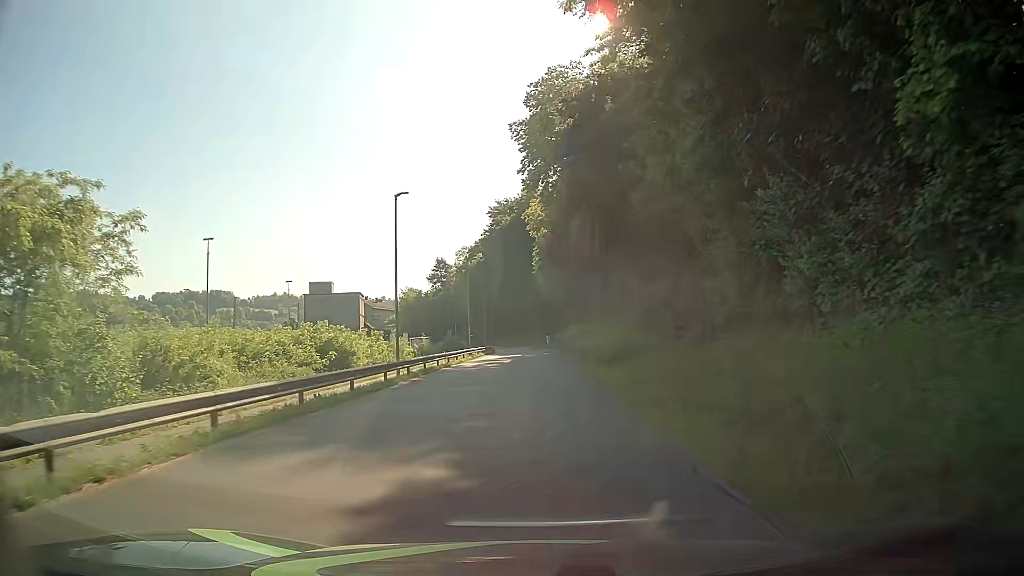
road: residential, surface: asphalt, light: Day
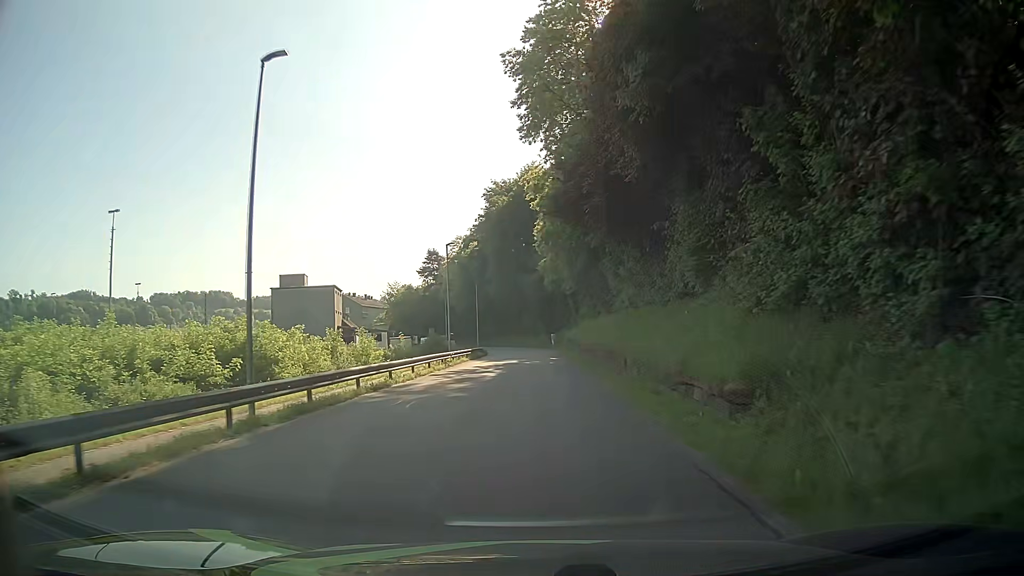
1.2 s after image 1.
(0.0, +15.6) m; 0°
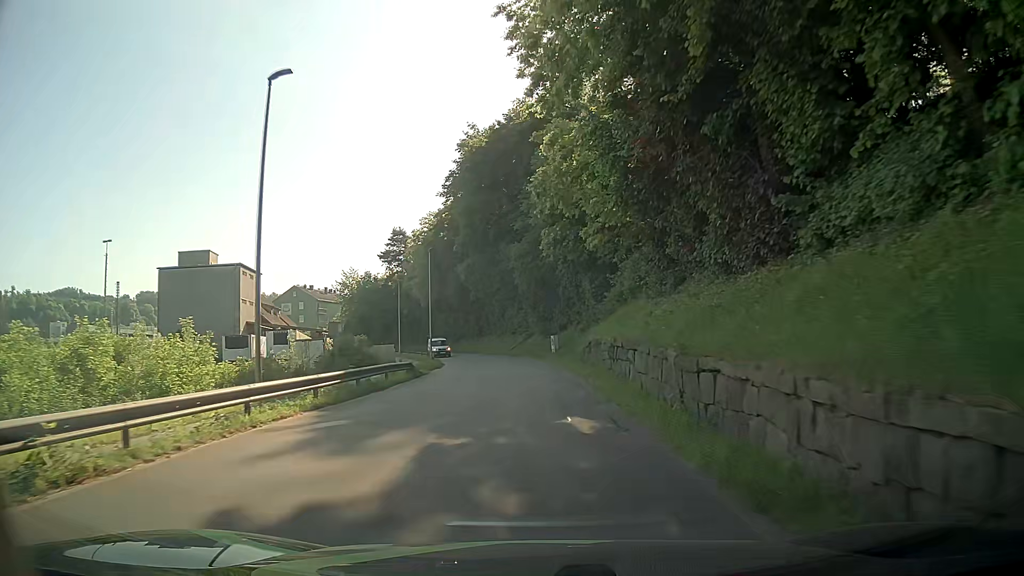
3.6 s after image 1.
(+0.2, +30.7) m; +1°
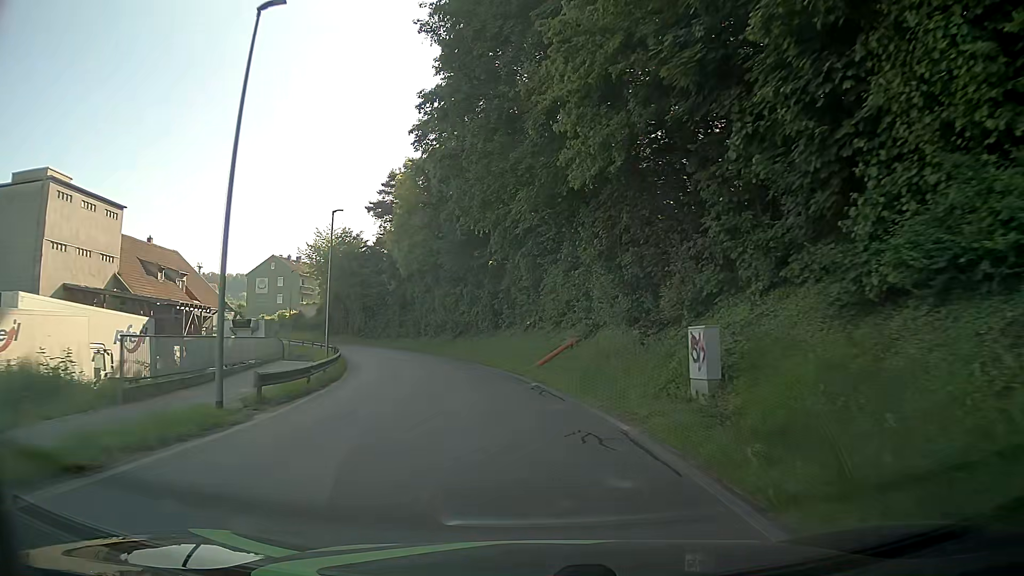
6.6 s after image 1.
(-0.9, +36.7) m; -5°
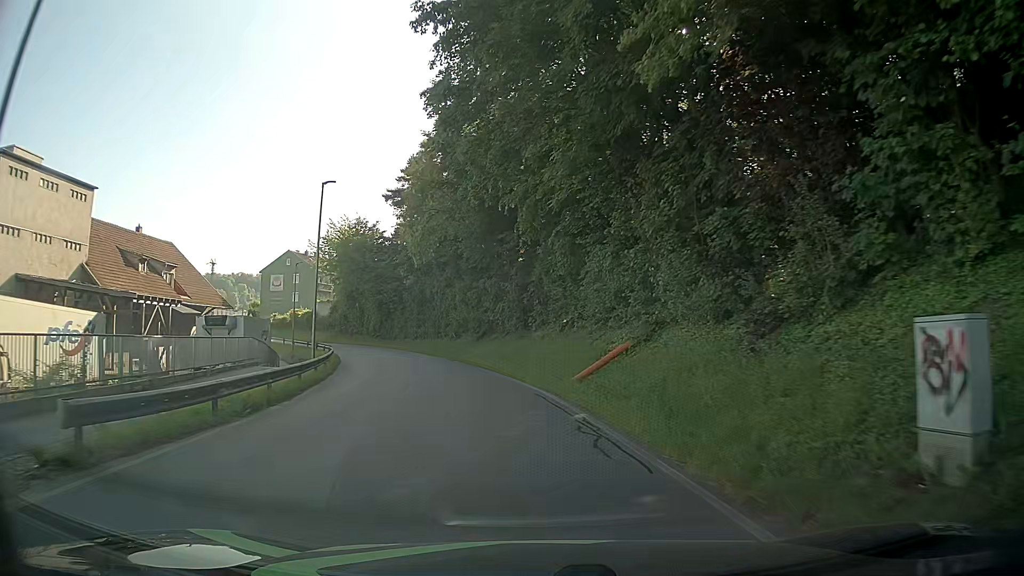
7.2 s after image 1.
(-0.2, +7.3) m; -4°
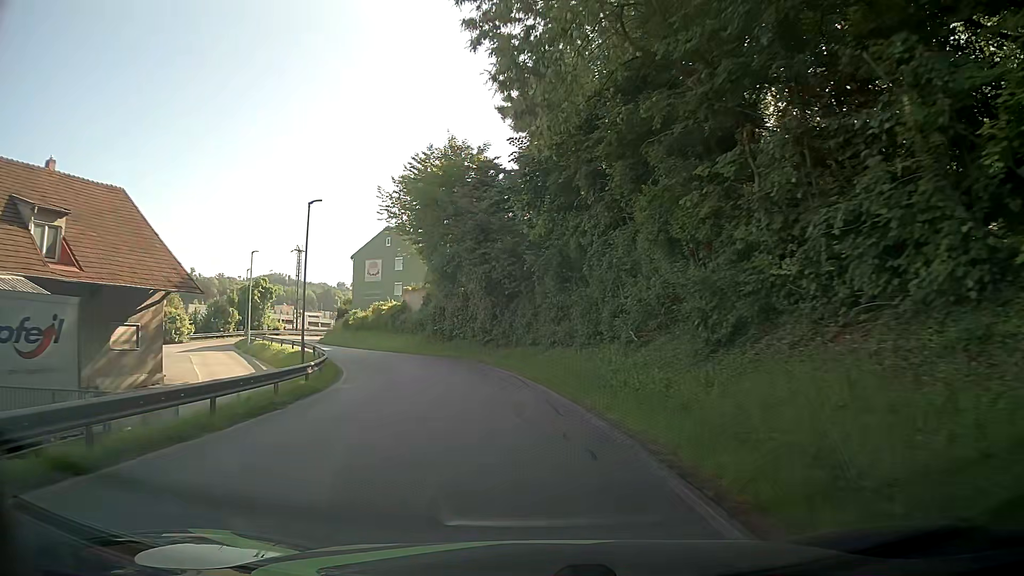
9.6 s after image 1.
(-3.1, +28.9) m; -13°
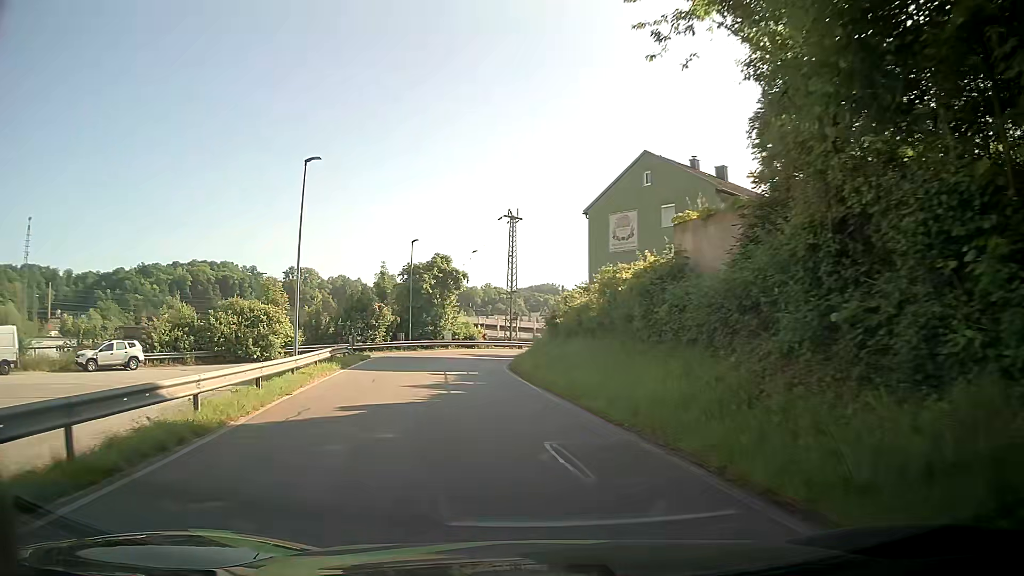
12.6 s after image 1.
(-6.0, +33.9) m; -24°
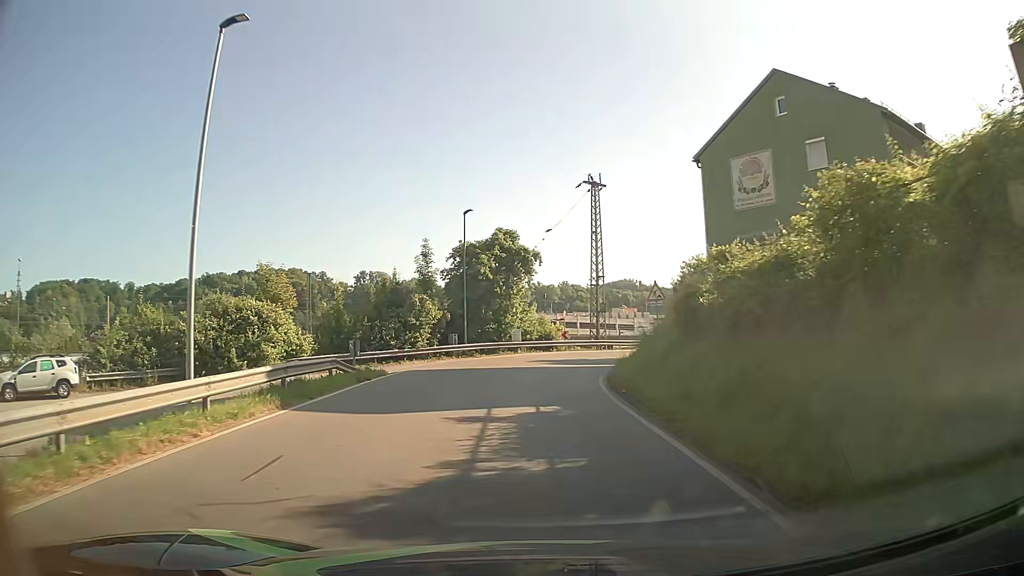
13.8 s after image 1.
(-0.8, +12.6) m; -6°
